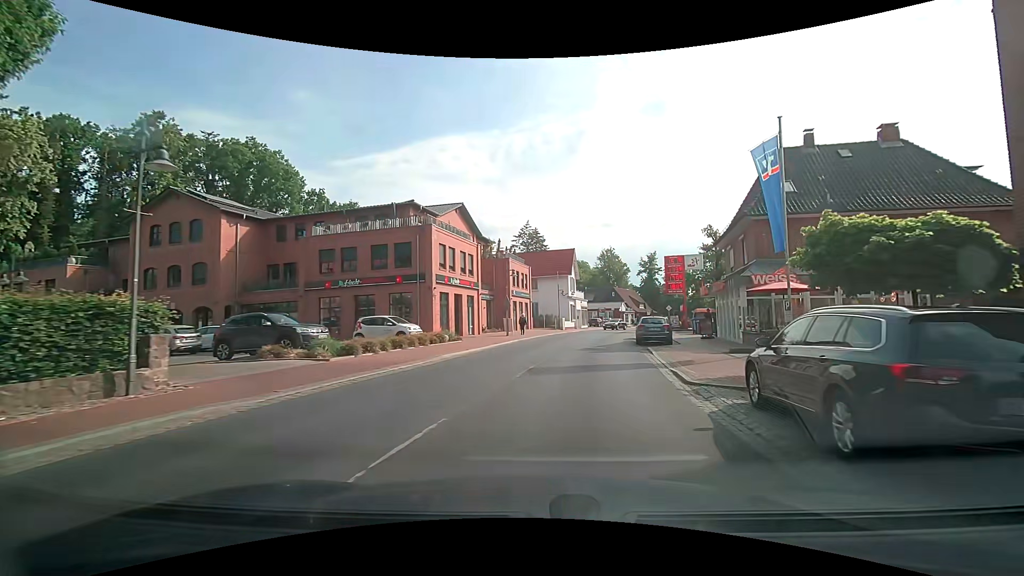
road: secondary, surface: asphalt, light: Day
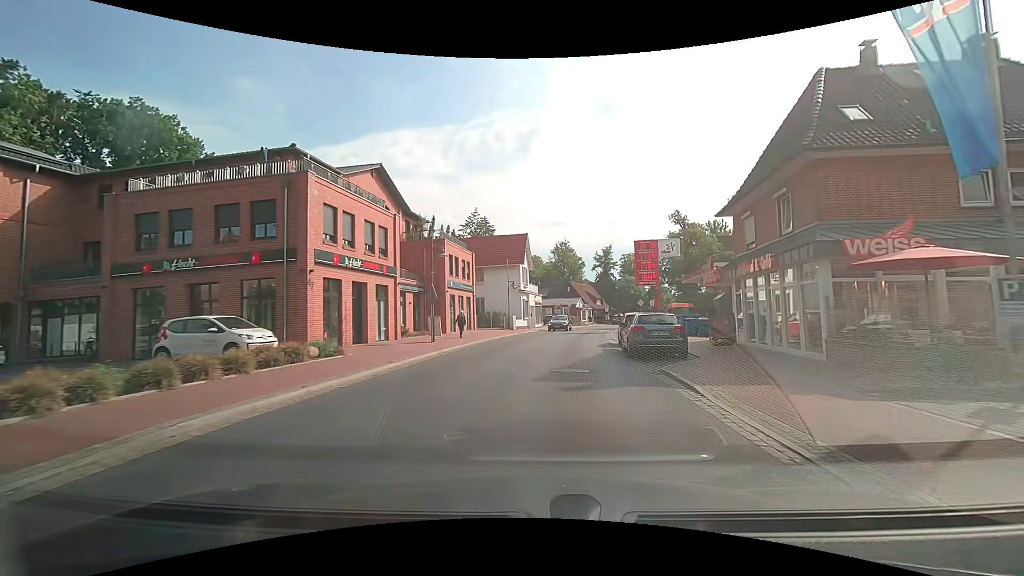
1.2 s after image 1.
(+0.7, +10.3) m; +6°
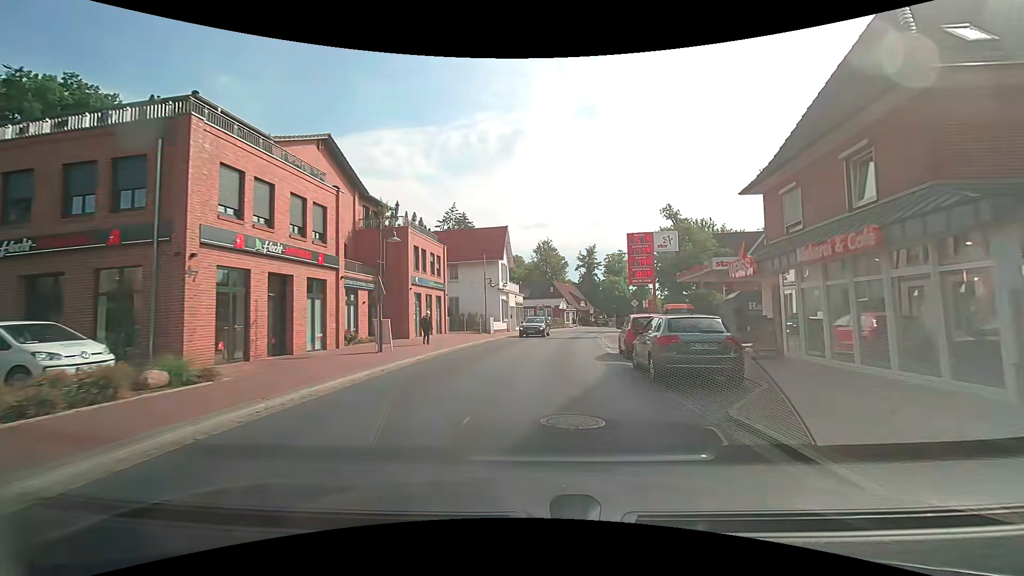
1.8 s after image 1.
(+0.1, +5.5) m; +2°
(0, +10) (+1, +20) (+2, +30) (+3, +40) (+5, +50) (+7, +59) (+10, +69) (+13, +78) (+17, +88) (+21, +97) m
